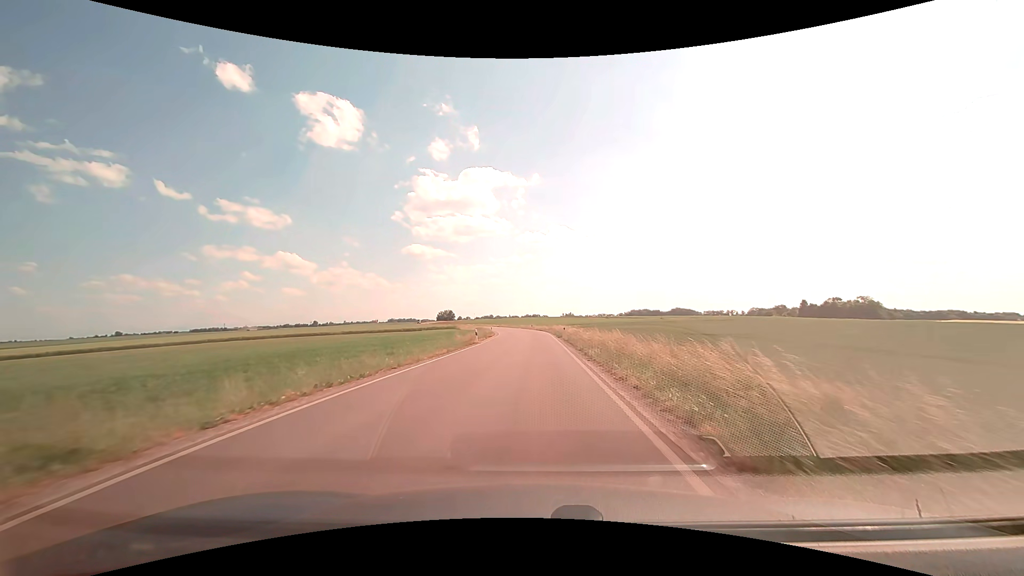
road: secondary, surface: asphalt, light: Day
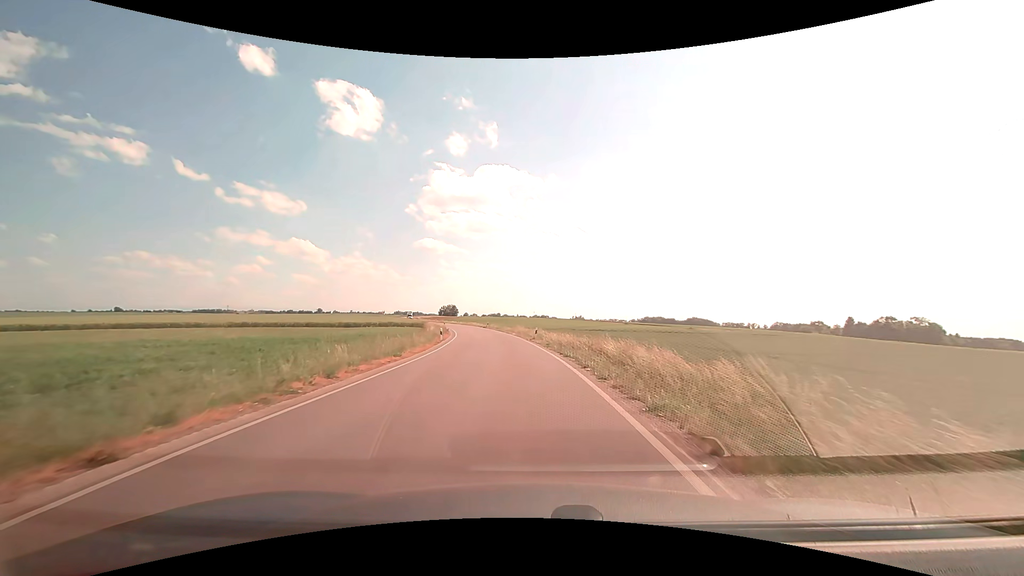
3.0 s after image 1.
(+0.1, +47.9) m; -1°
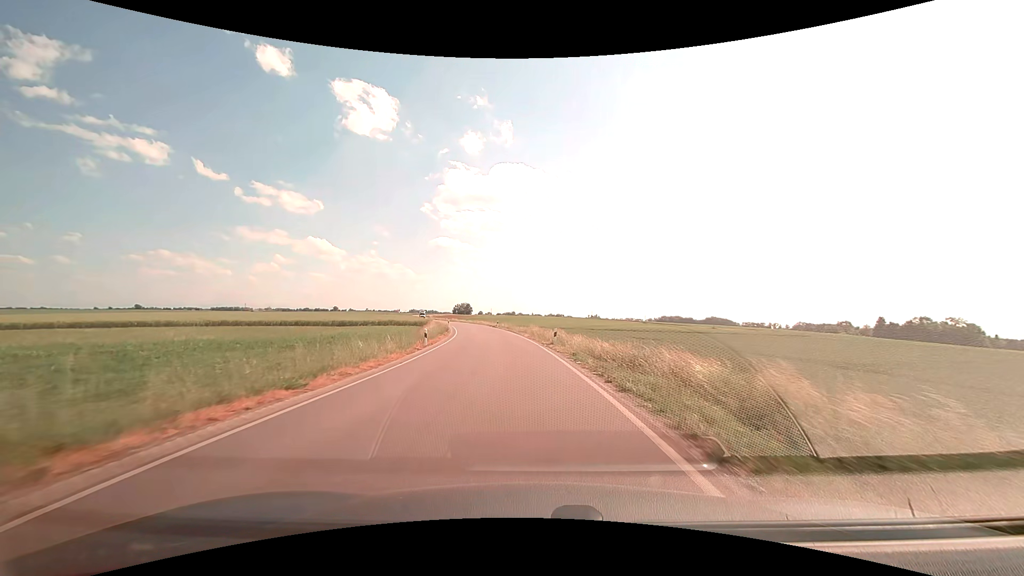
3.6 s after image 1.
(-0.1, +9.5) m; -2°
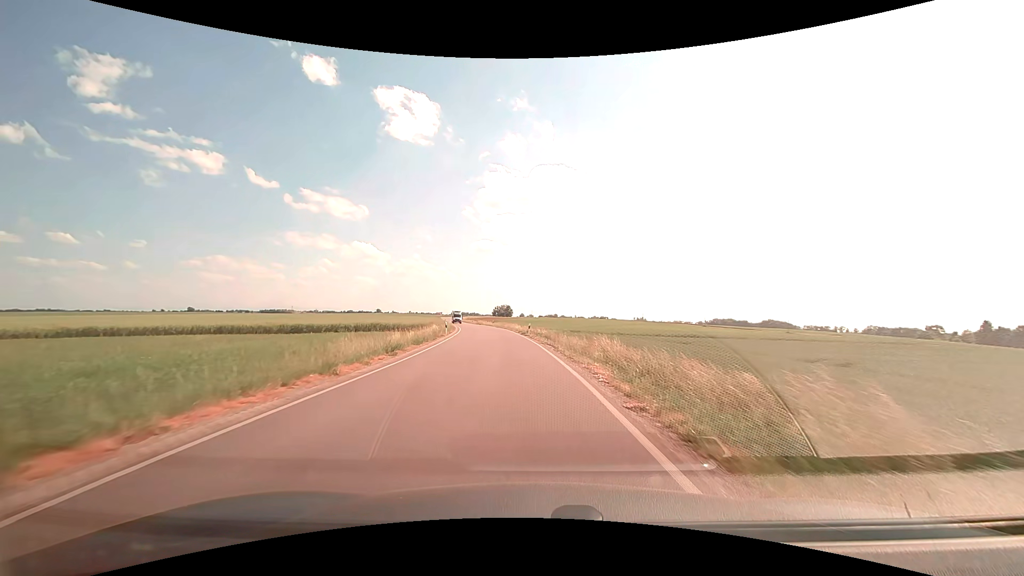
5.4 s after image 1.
(-1.2, +28.5) m; -5°
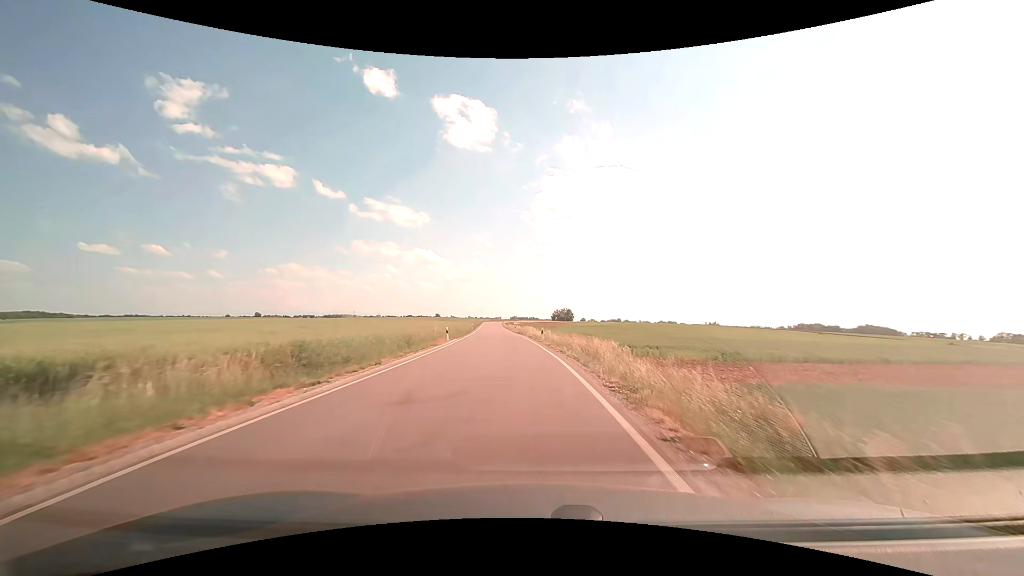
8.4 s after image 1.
(-3.1, +46.9) m; -7°
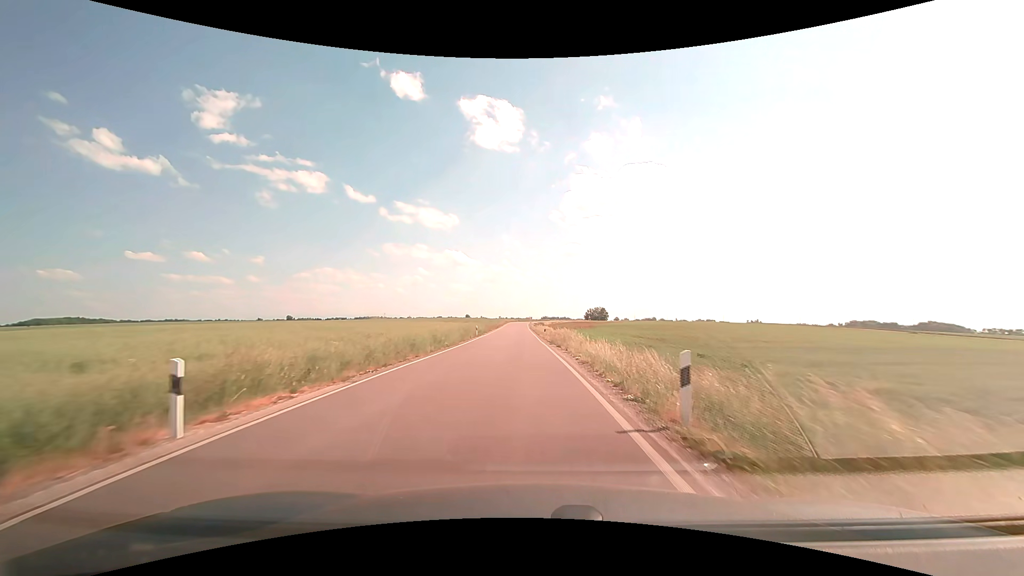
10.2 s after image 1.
(-0.9, +28.9) m; -4°
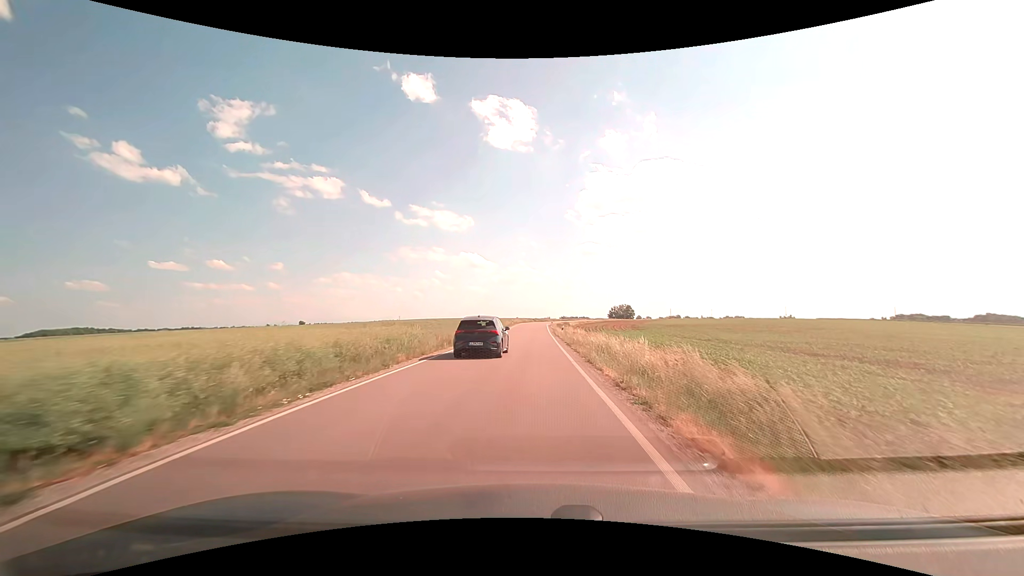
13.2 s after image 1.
(-0.9, +47.2) m; -2°
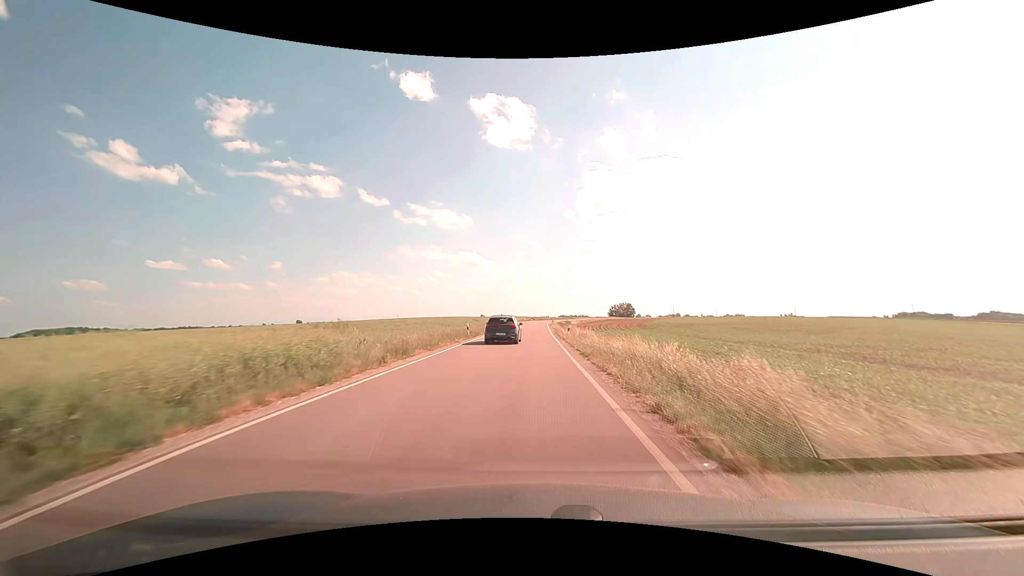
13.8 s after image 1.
(0.0, +9.5) m; 0°
(0, +10) (0, +20) (0, +30) (0, +40) (0, +50) (0, +60) (0, +70) (0, +80) (+1, +90) (+1, +100) m
